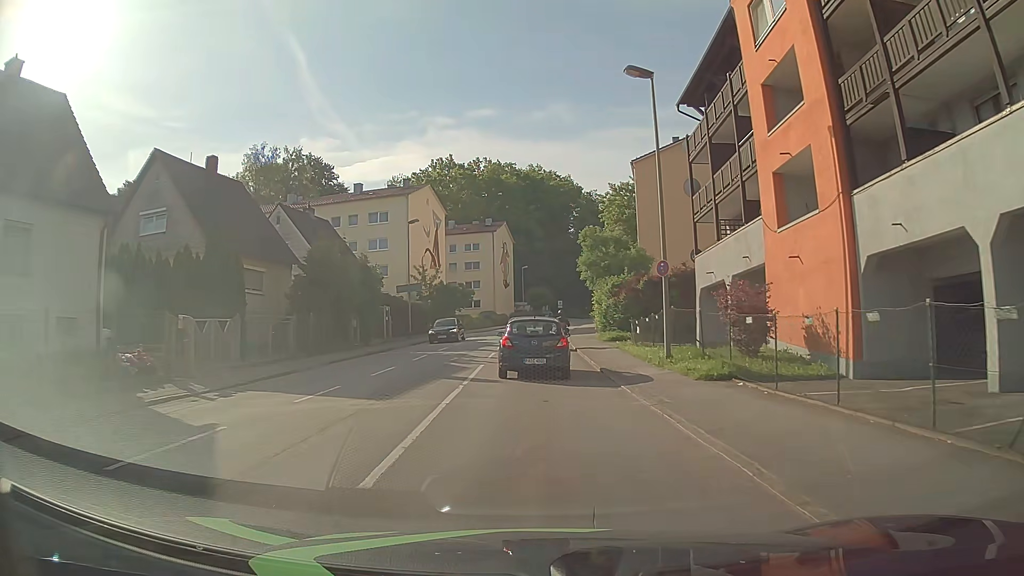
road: tertiary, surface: asphalt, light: Day
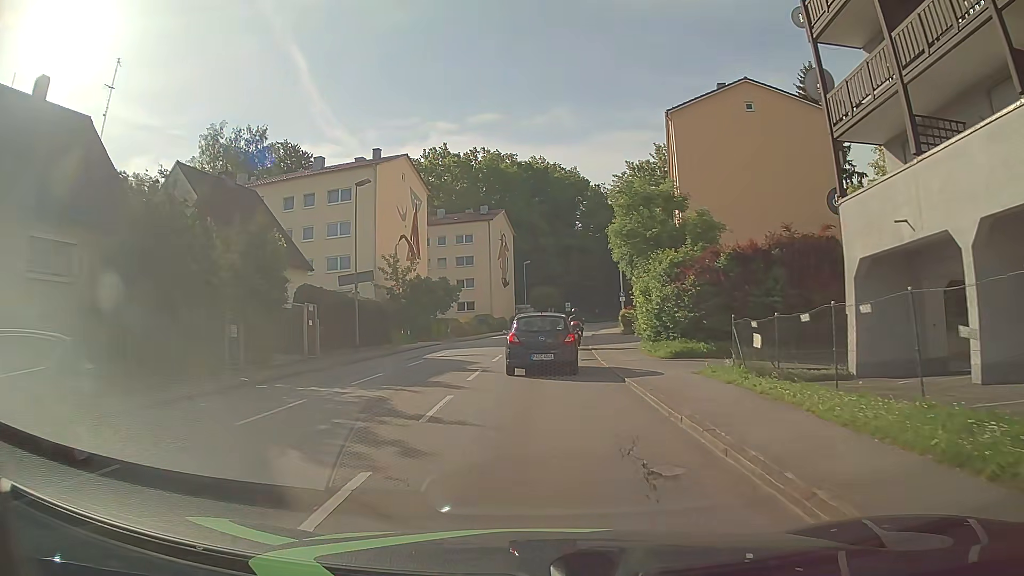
(-0.1, +14.7) m; 0°
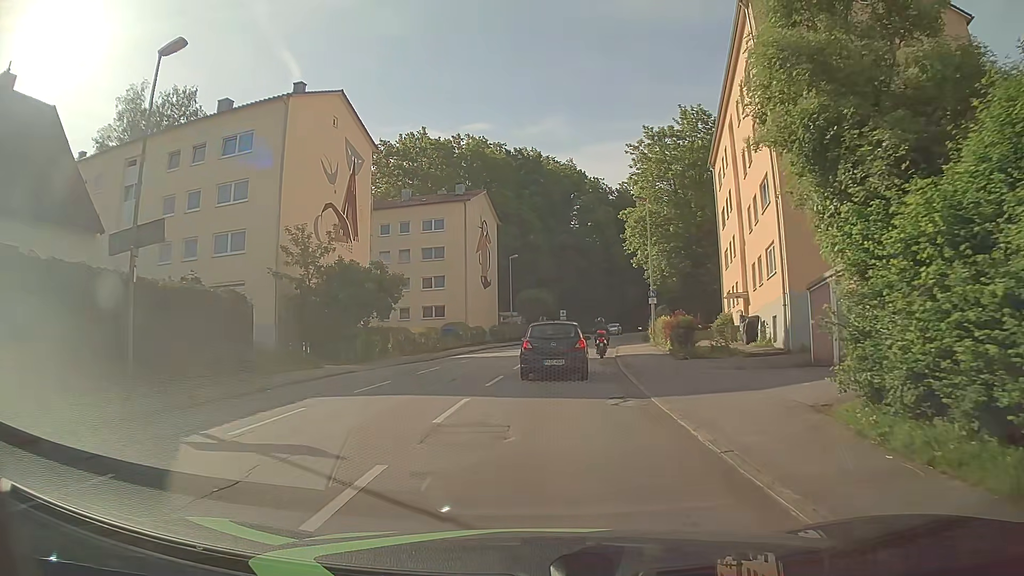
(0.0, +18.0) m; 0°
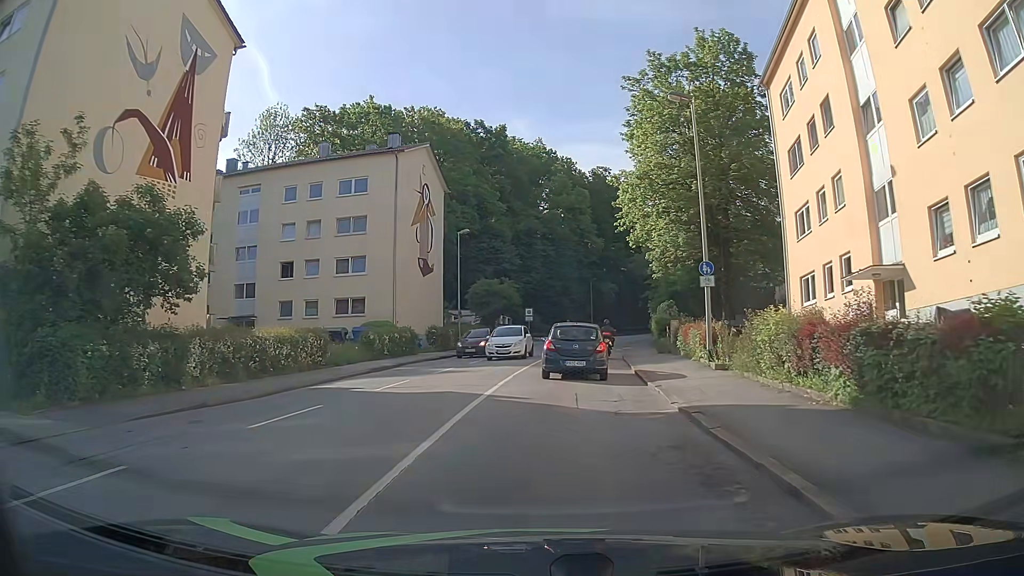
(+0.4, +17.7) m; +3°
